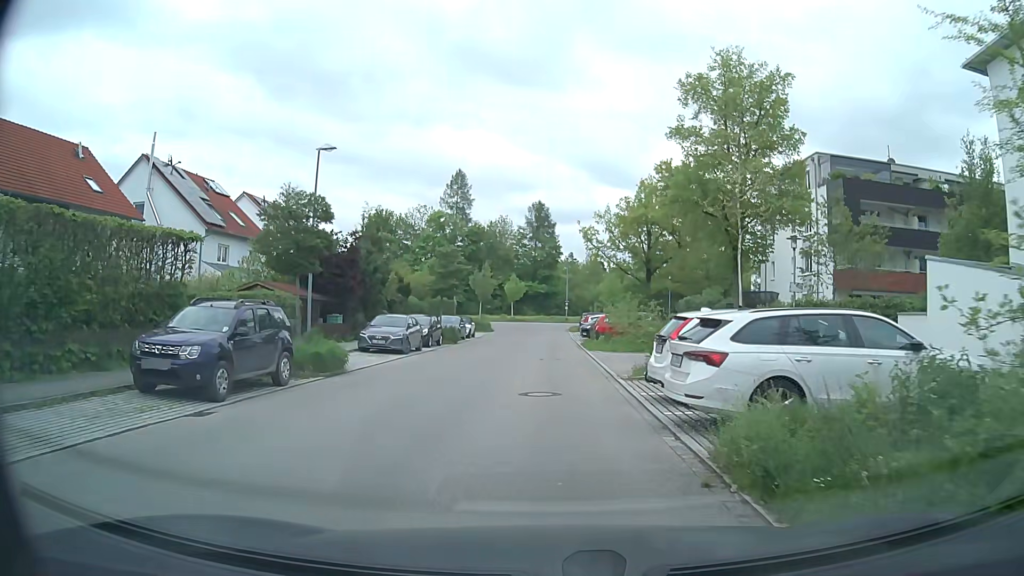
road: residential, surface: asphalt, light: Day
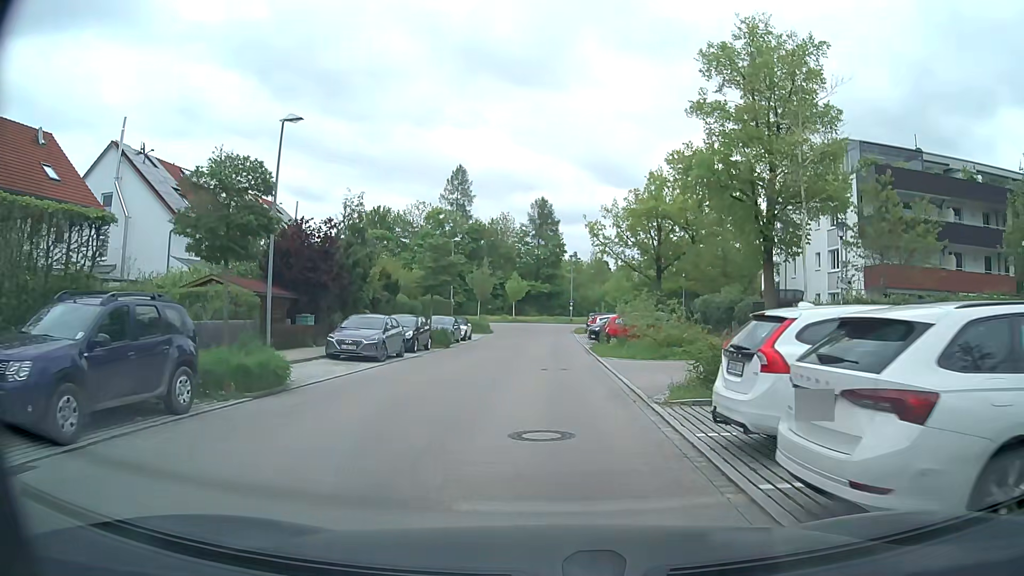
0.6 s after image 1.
(0.0, +4.3) m; 0°
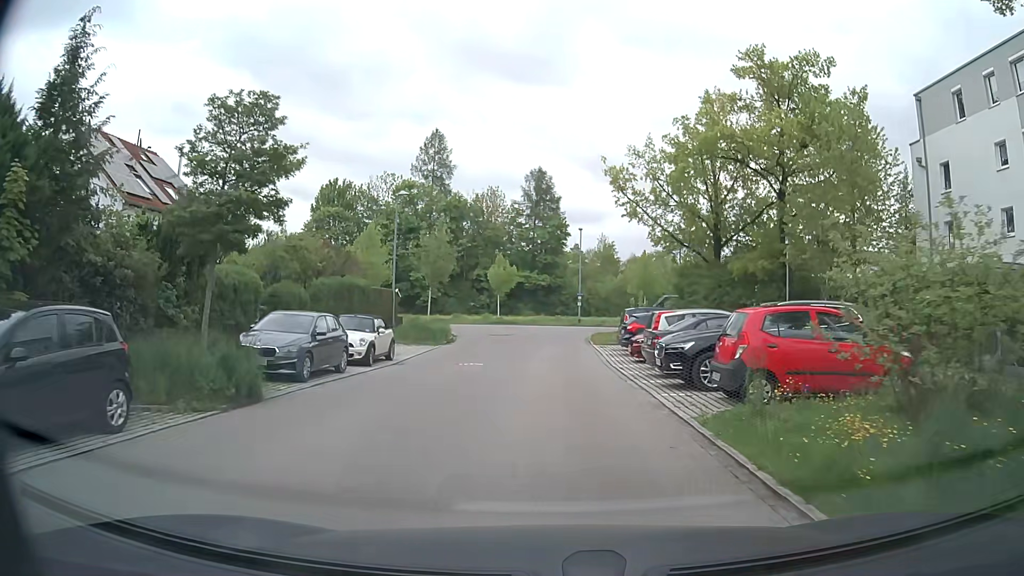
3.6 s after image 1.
(0.0, +22.4) m; 0°
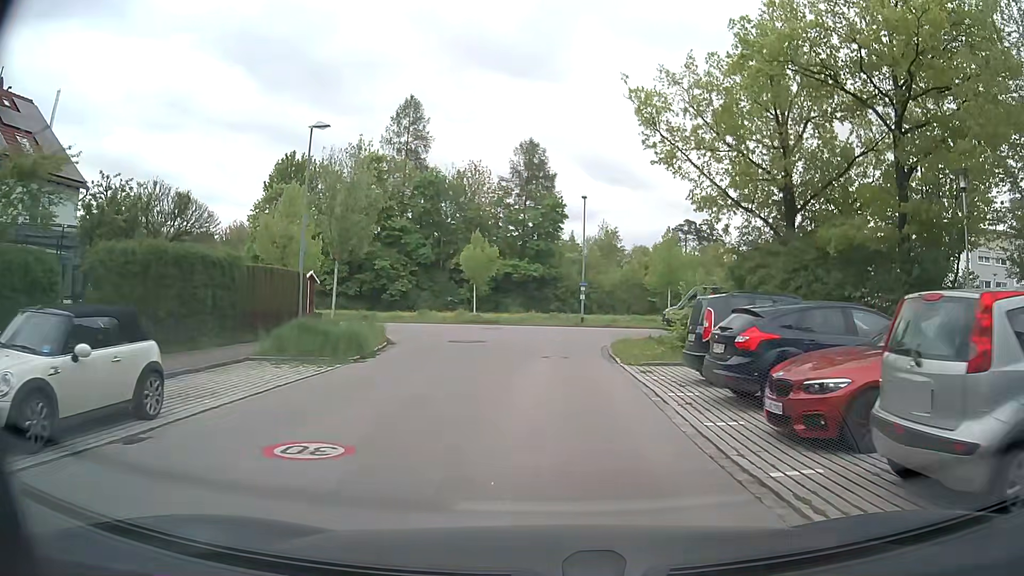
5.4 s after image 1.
(+0.1, +13.6) m; +1°
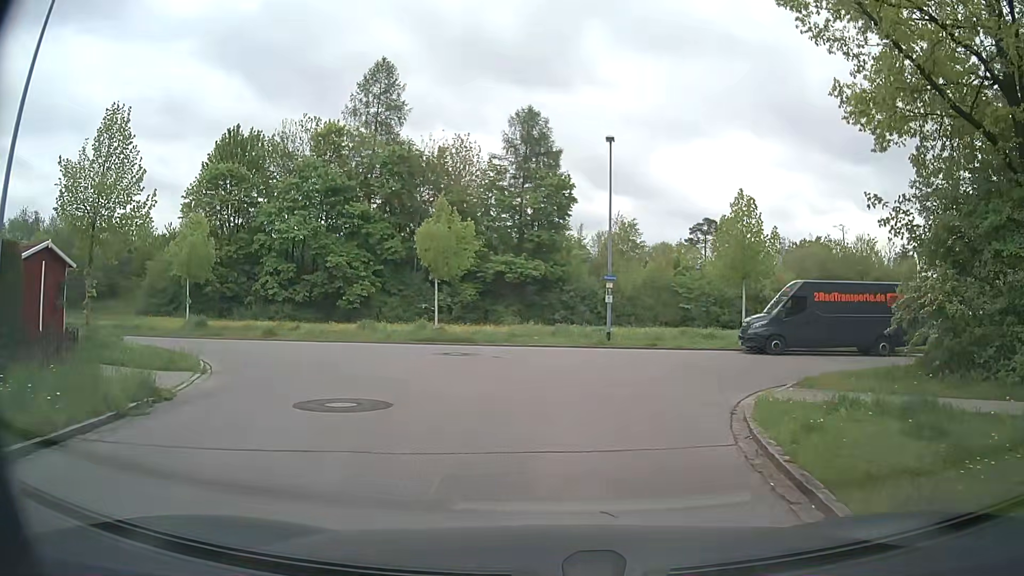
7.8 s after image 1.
(0.0, +15.3) m; 0°
